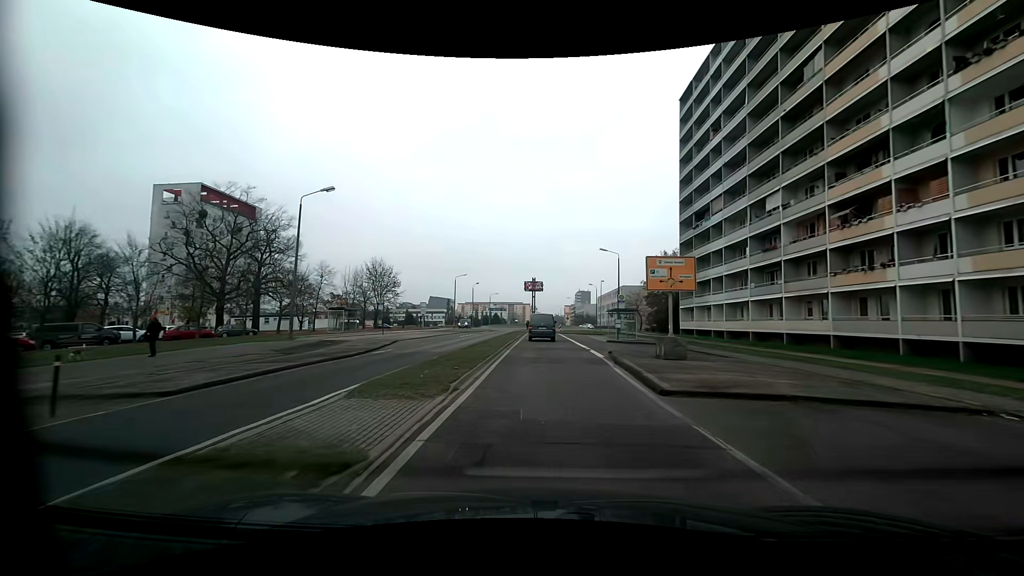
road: tertiary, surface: asphalt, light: Day
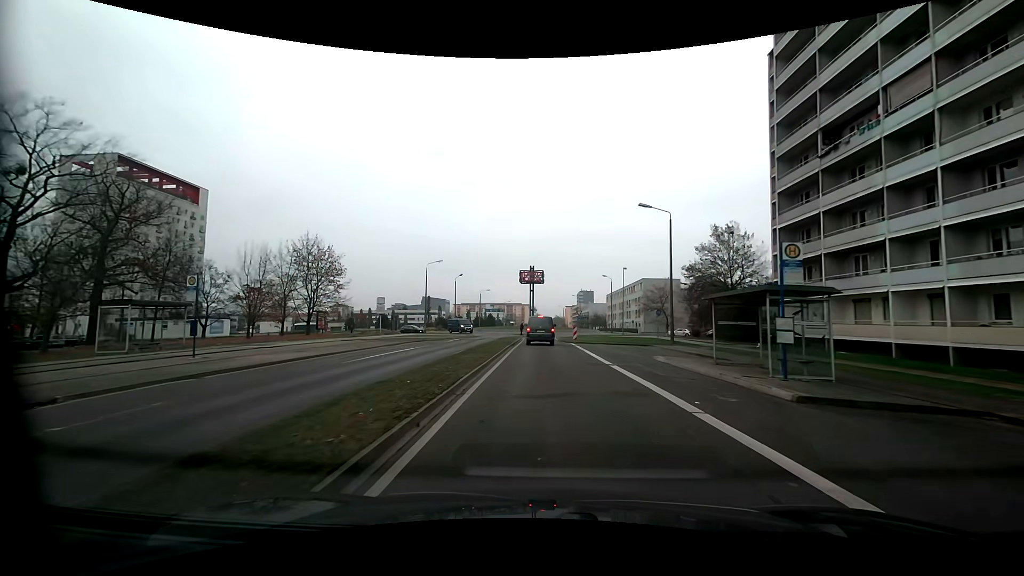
(+0.1, +26.9) m; 0°
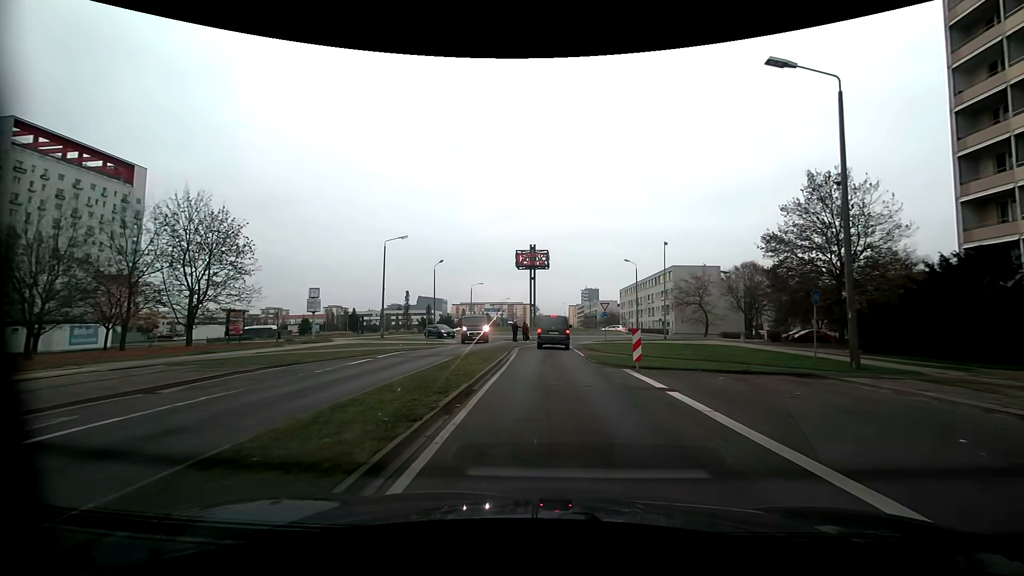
(0.0, +22.9) m; 0°
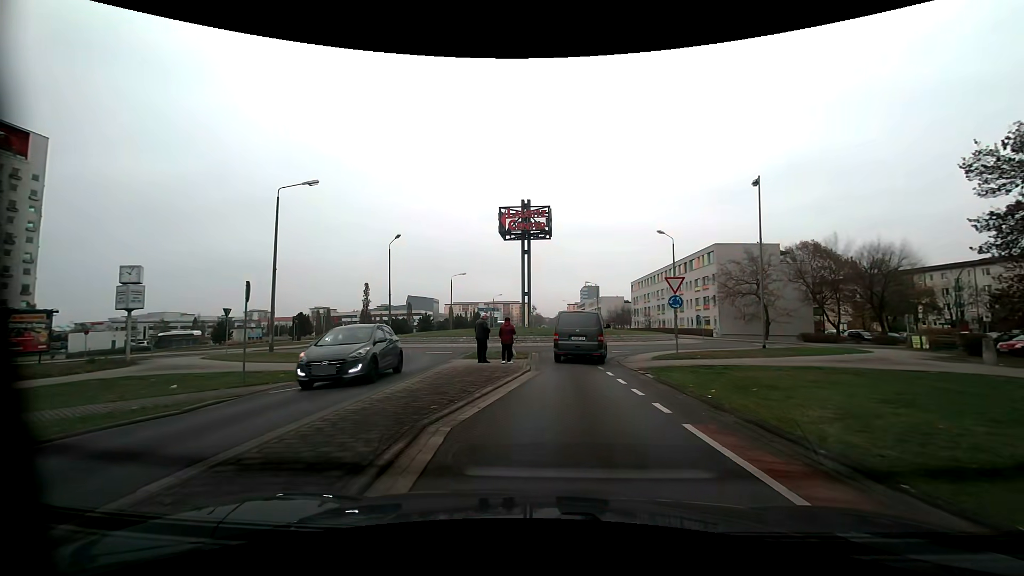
(0.0, +22.3) m; -1°
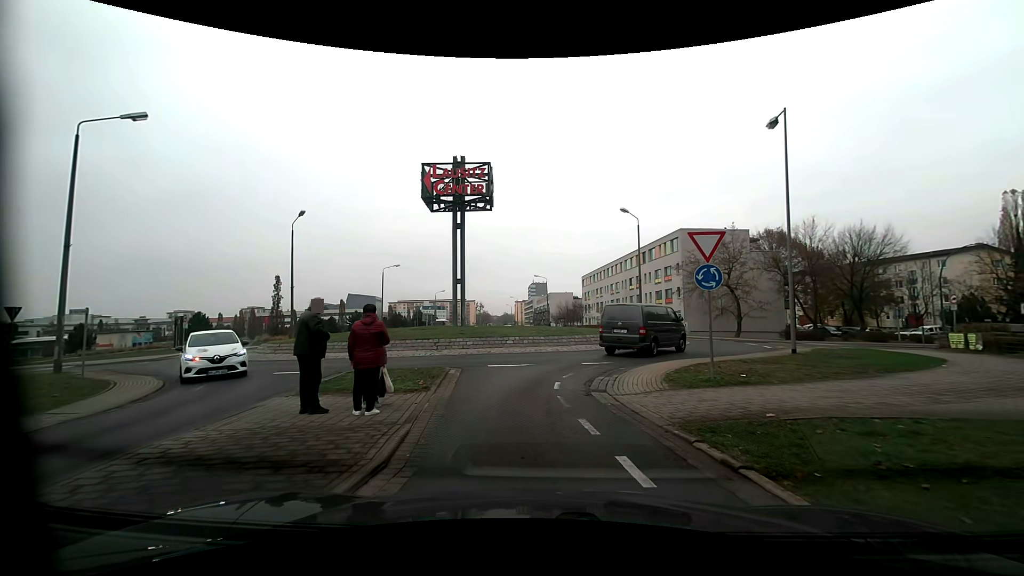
(+0.6, +9.9) m; +5°
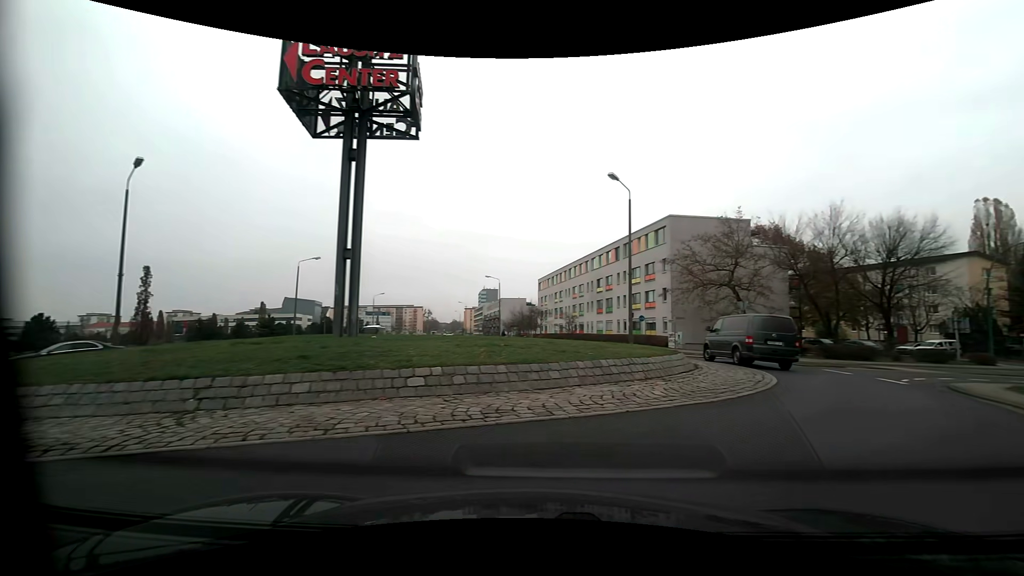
(+0.1, +13.7) m; +8°
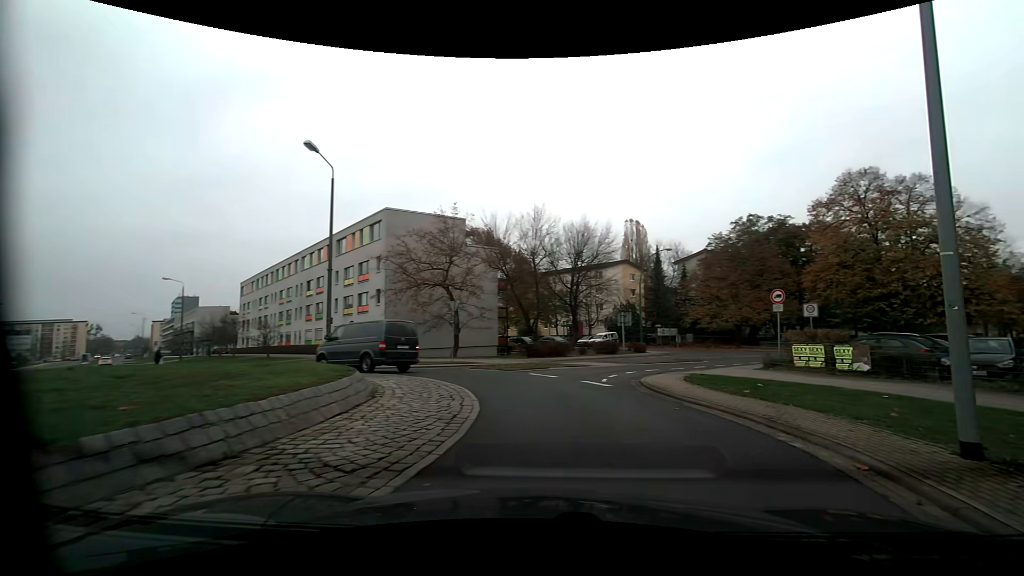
(+1.6, +5.7) m; +31°
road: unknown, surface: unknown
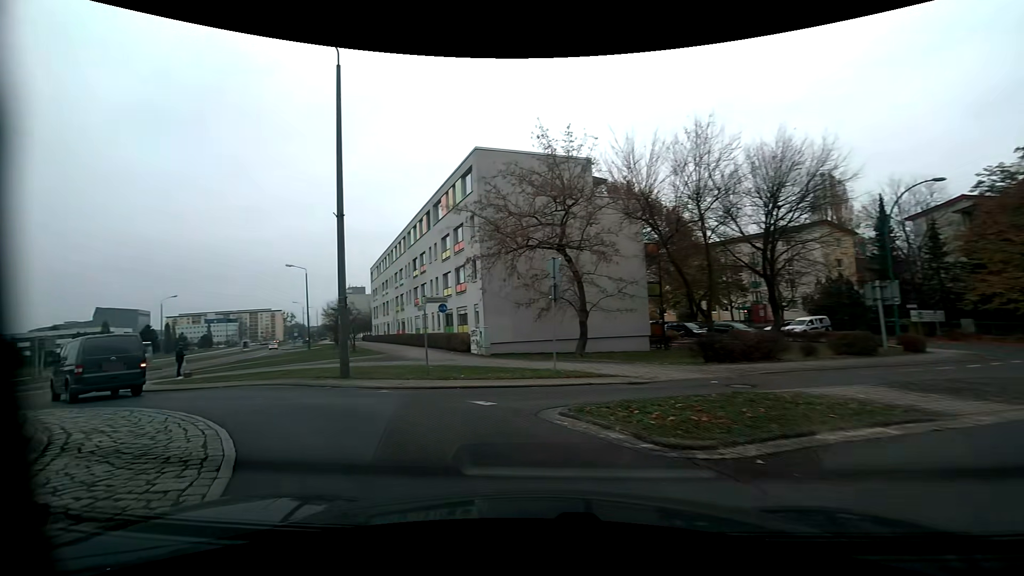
(-0.5, +13.8) m; -19°
(-3, +9) (-11, +15) (-19, +21) (-24, +30) (-27, +39) (-31, +48) (-35, +58) (-39, +67) (-43, +76) (-47, +85) m
